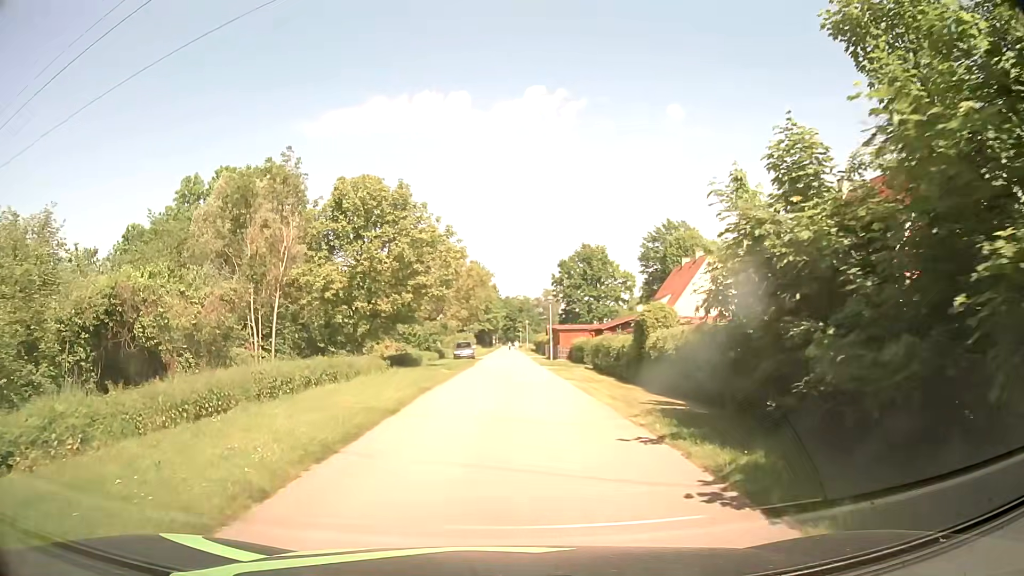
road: residential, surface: asphalt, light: Day
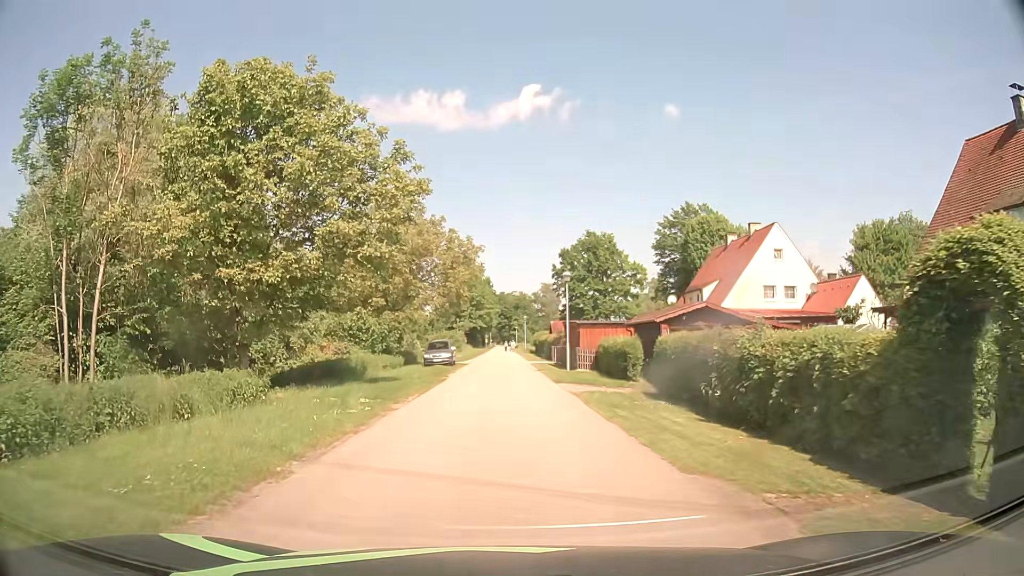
(+0.1, +16.6) m; +1°
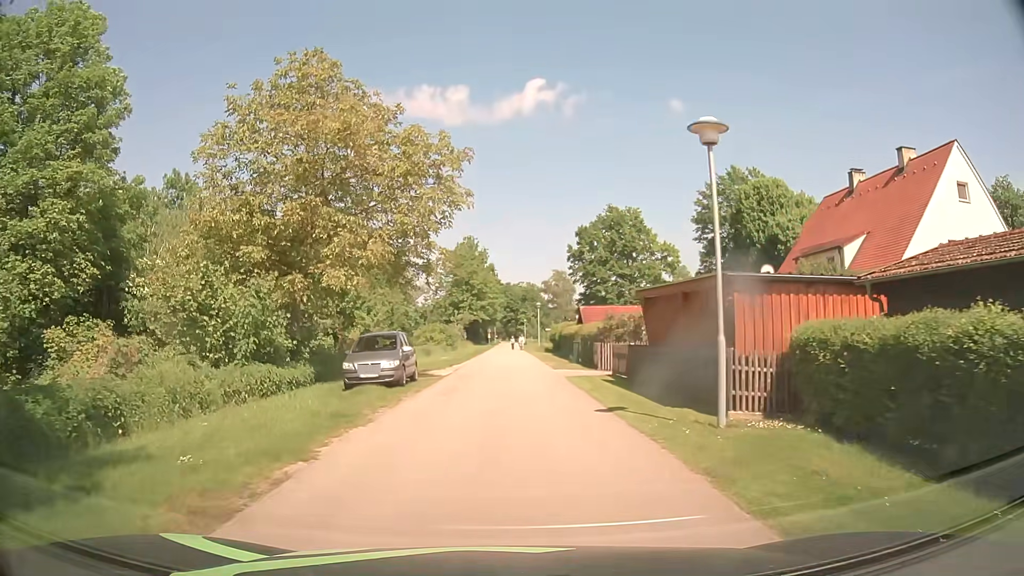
(-0.2, +20.9) m; -1°
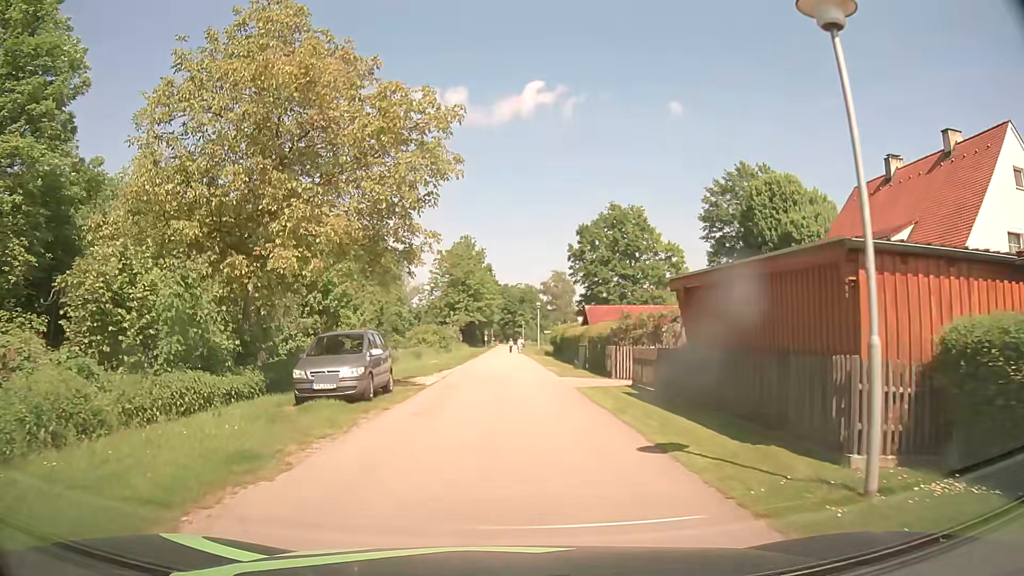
(0.0, +4.2) m; 0°
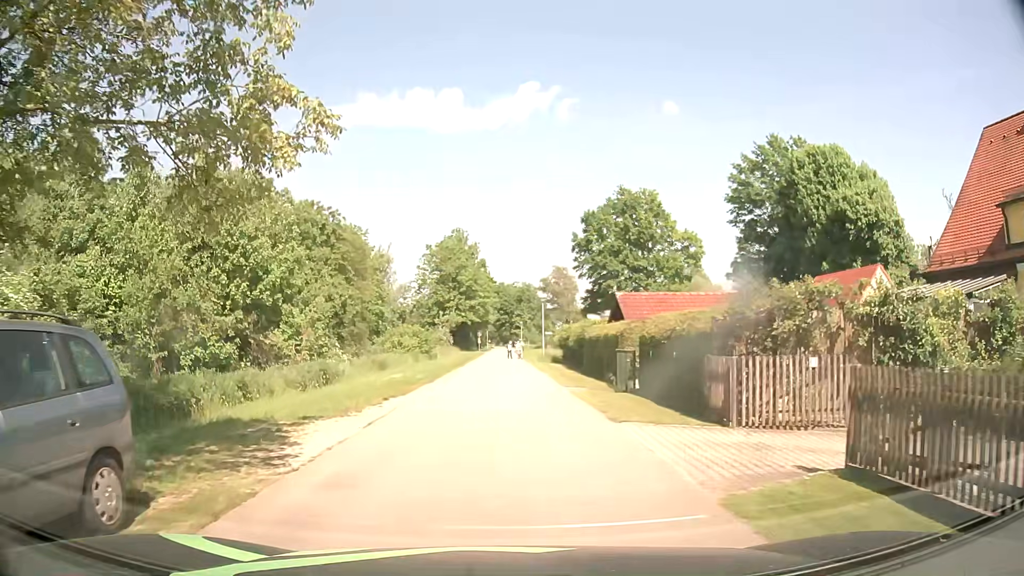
(+0.1, +12.6) m; +1°
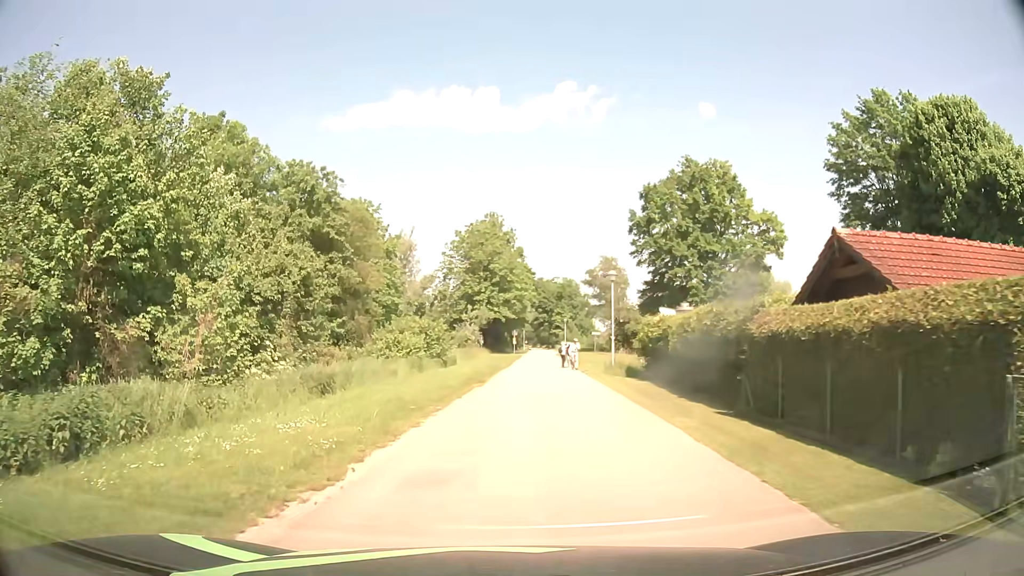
(-0.5, +16.7) m; -3°
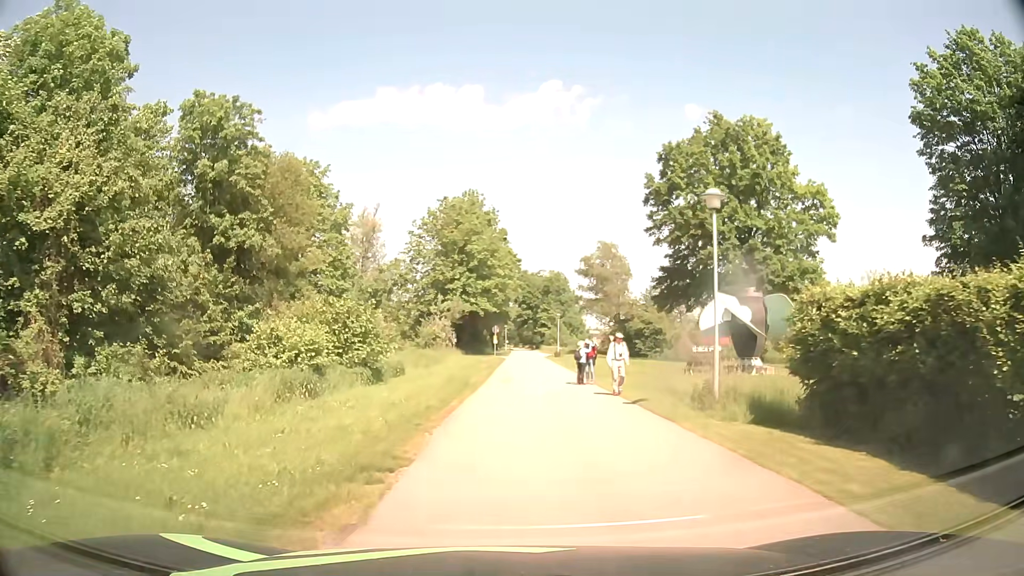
(+0.1, +16.7) m; +1°
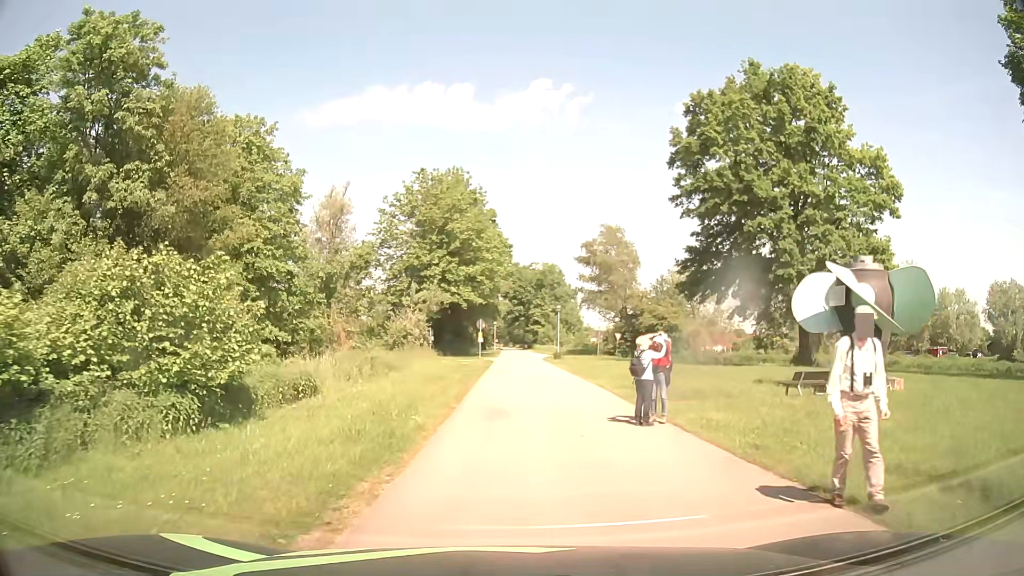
(+0.2, +12.6) m; +1°
(0, +10) (0, +20) (0, +30) (+1, +40) (+1, +50) (+2, +60) (+2, +70) (+2, +80) (+2, +90) (+2, +100) m
